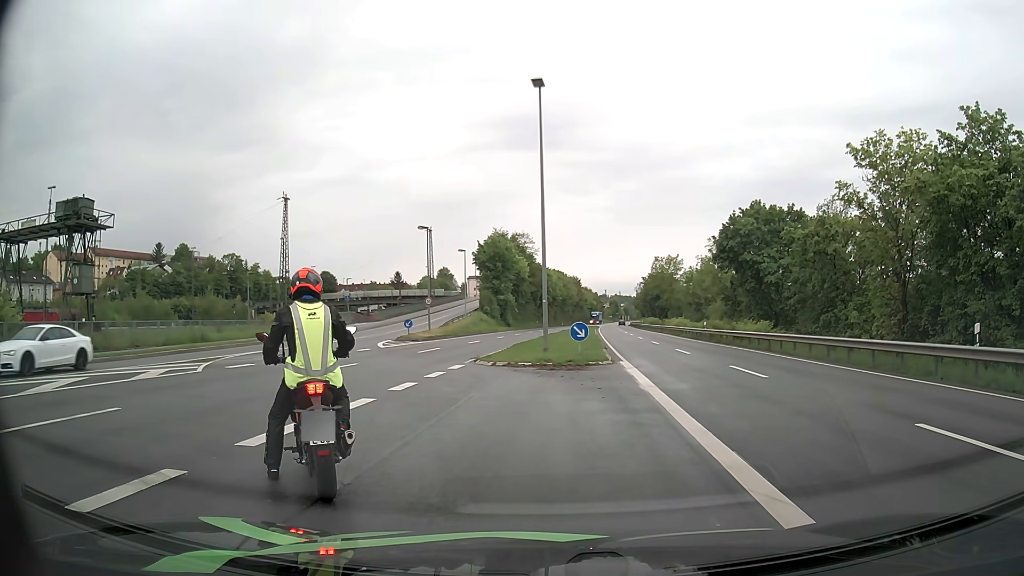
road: primary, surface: asphalt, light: Day
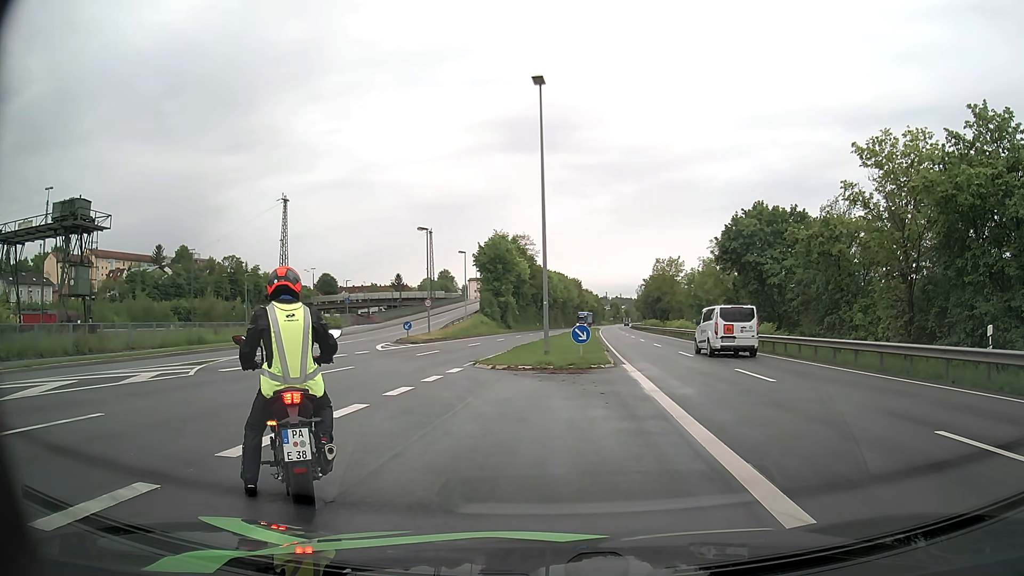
(0.0, +0.5) m; 0°
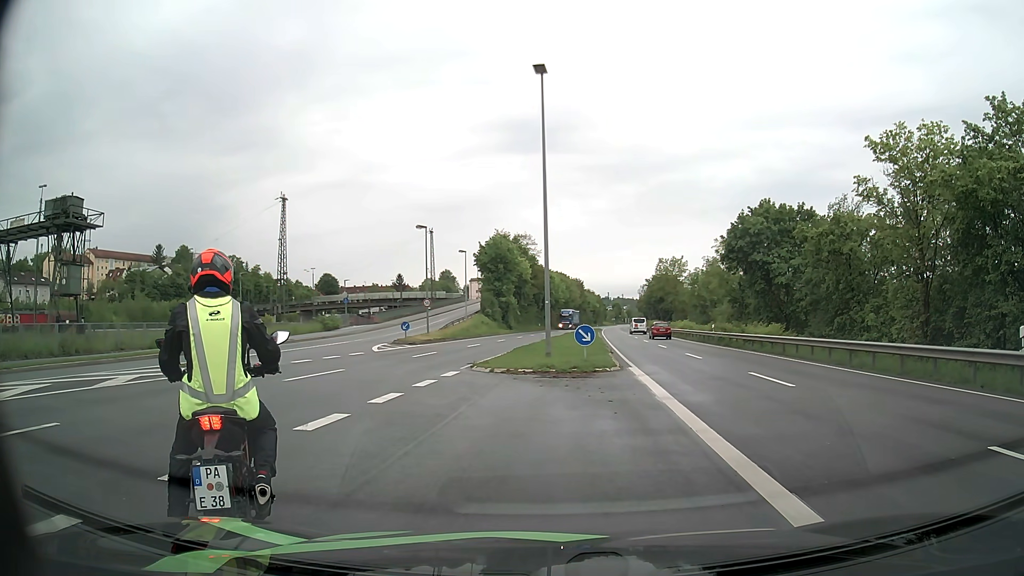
(0.0, +1.2) m; 0°
(-1, +10) (-5, +19) (-9, +28) (-11, +38) (-12, +48) (-12, +58) (-12, +68) (-12, +78) (-12, +88) (-12, +98) m
